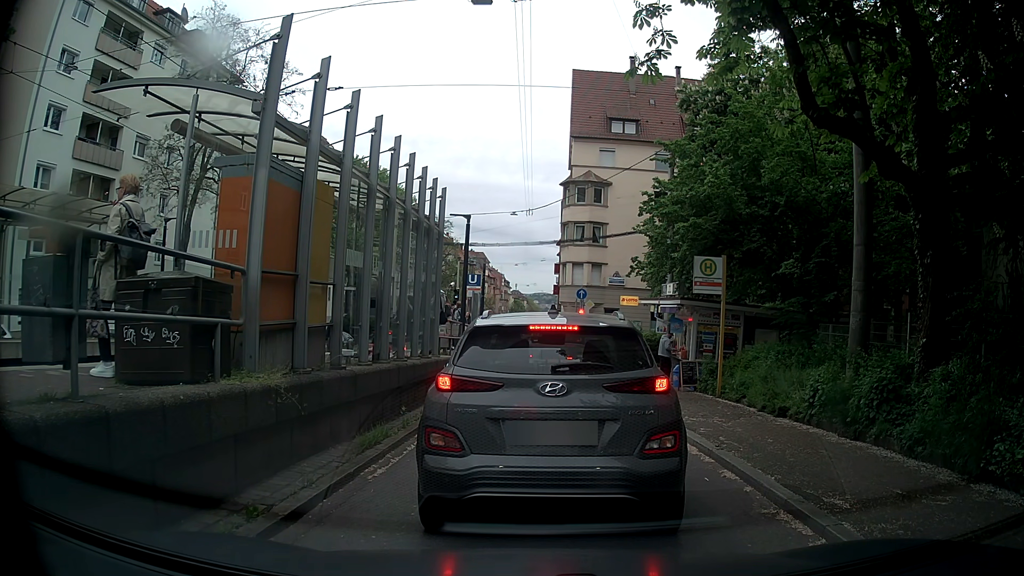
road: tertiary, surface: asphalt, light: Day
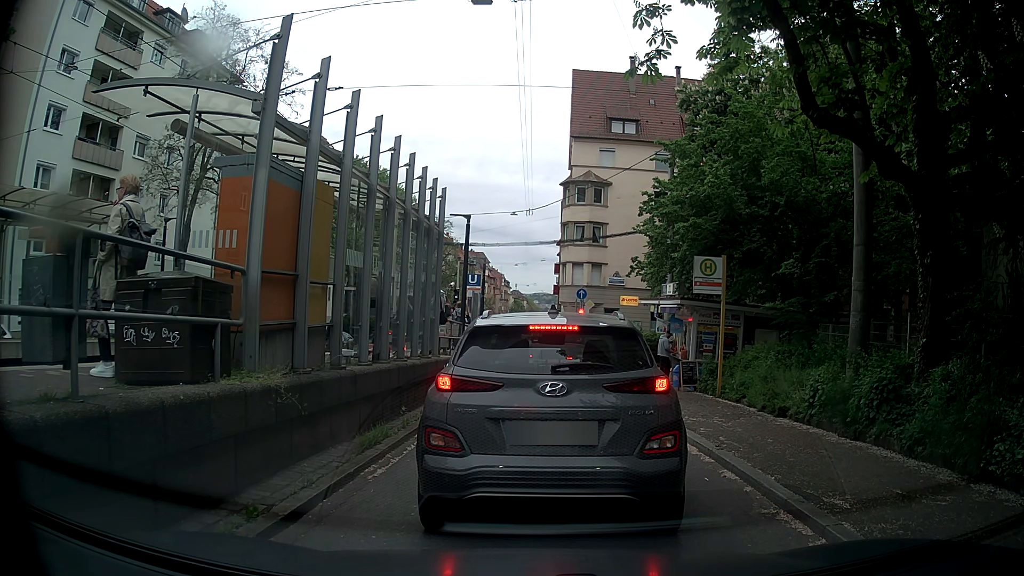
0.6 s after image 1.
(0.0, 0.0) m; 0°
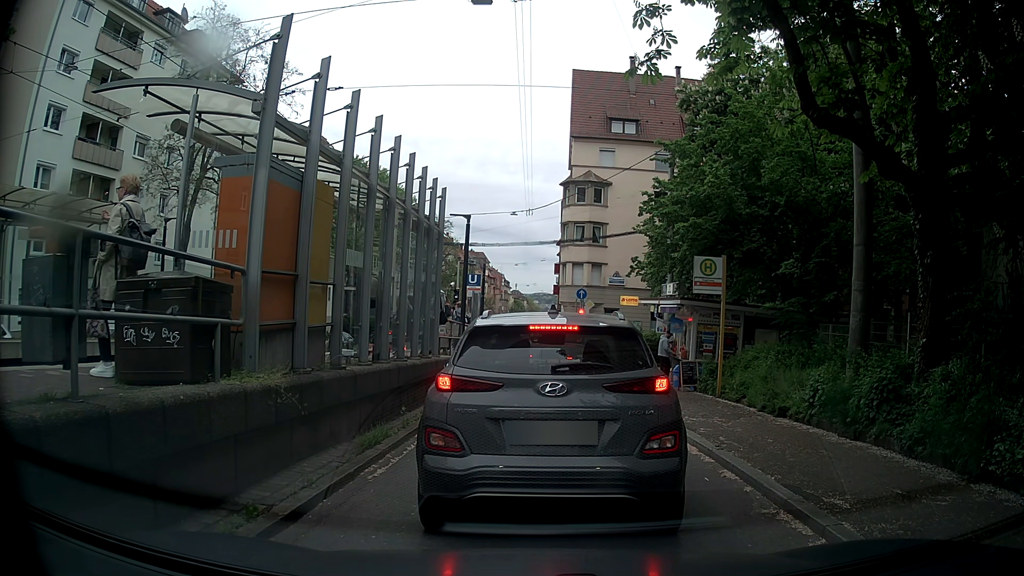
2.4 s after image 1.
(0.0, 0.0) m; 0°
